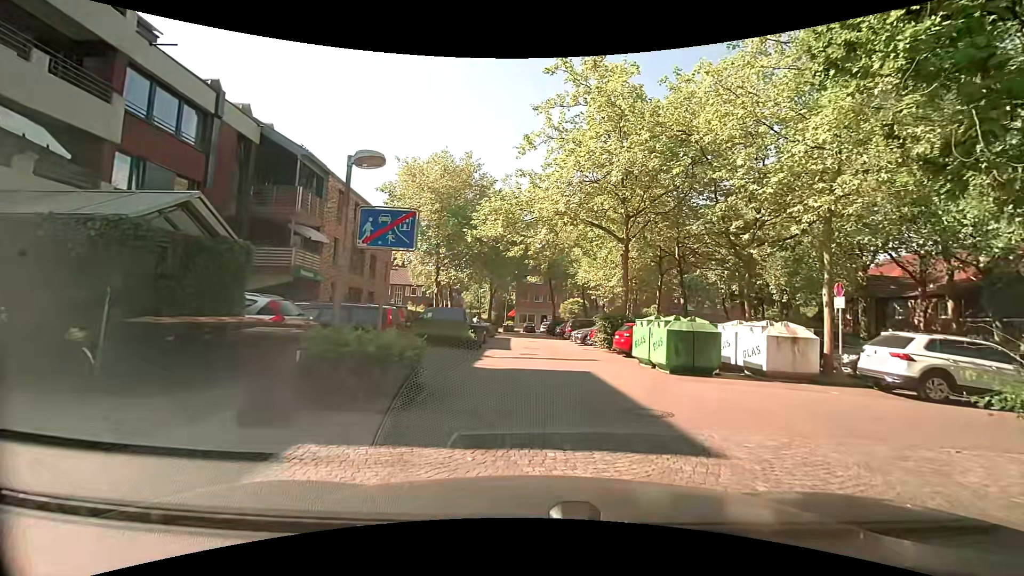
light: Day
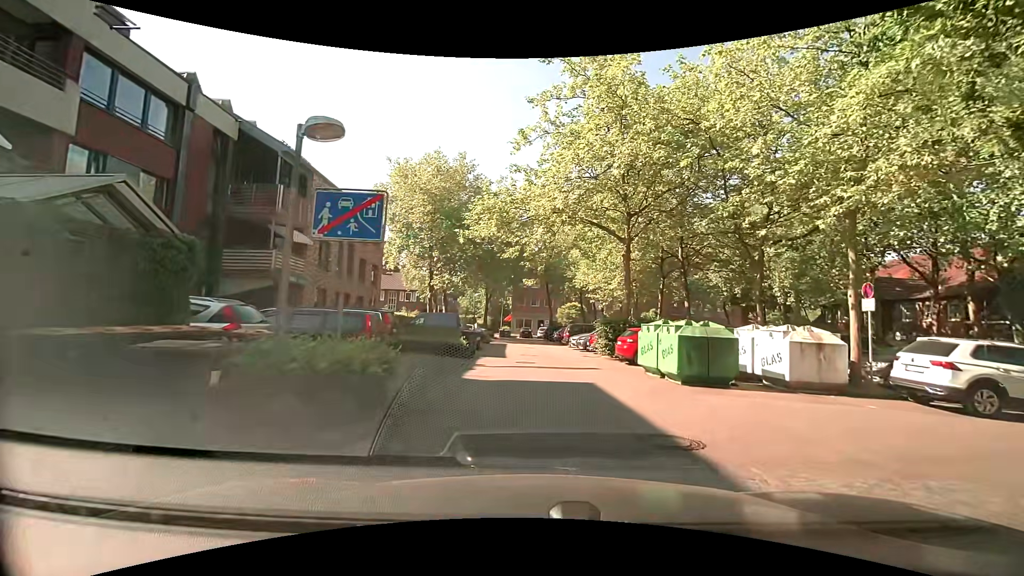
(0.0, +1.5) m; -2°
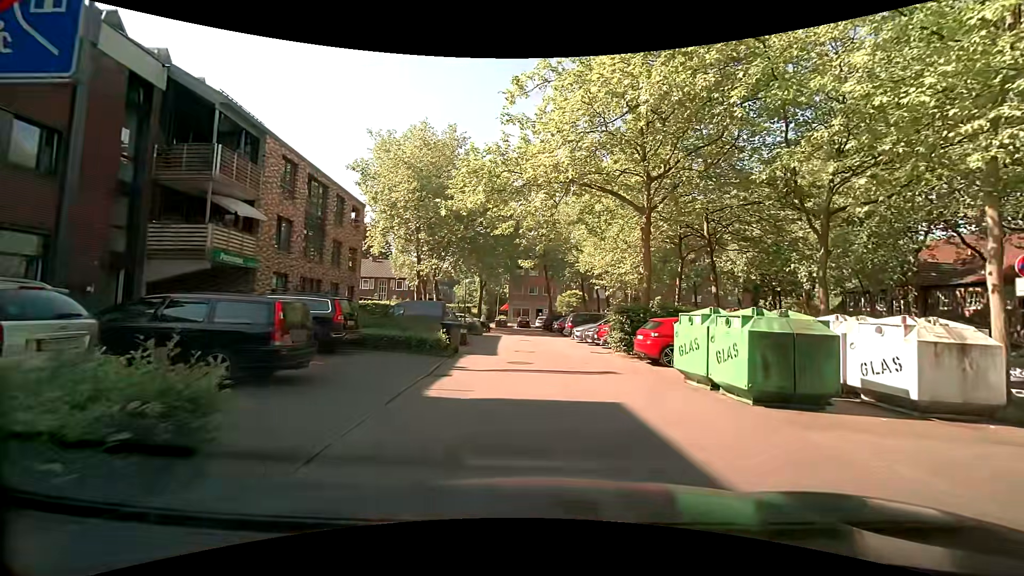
(-0.1, +4.2) m; -2°
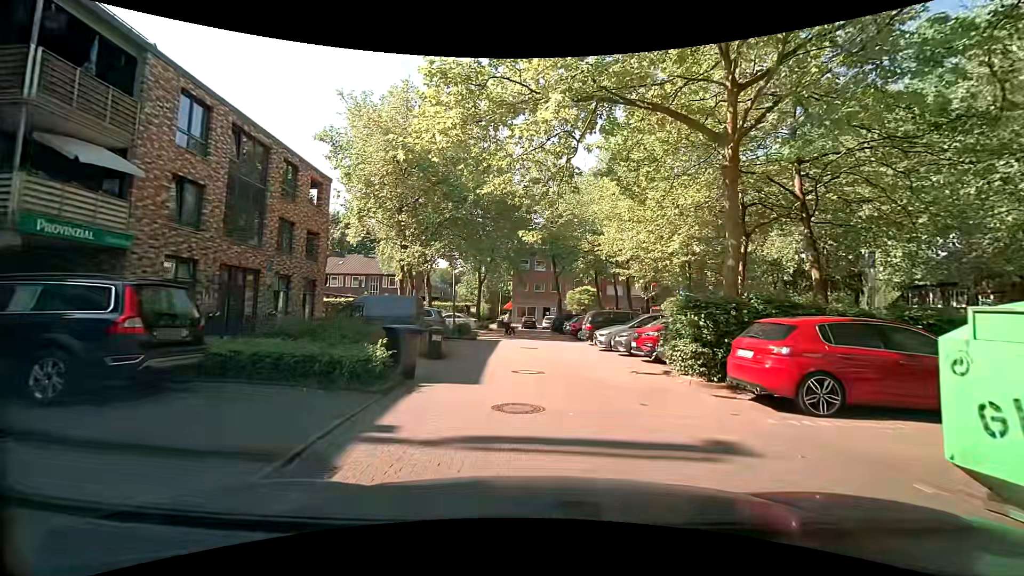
(+0.2, +7.4) m; 0°
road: service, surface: paving_stones
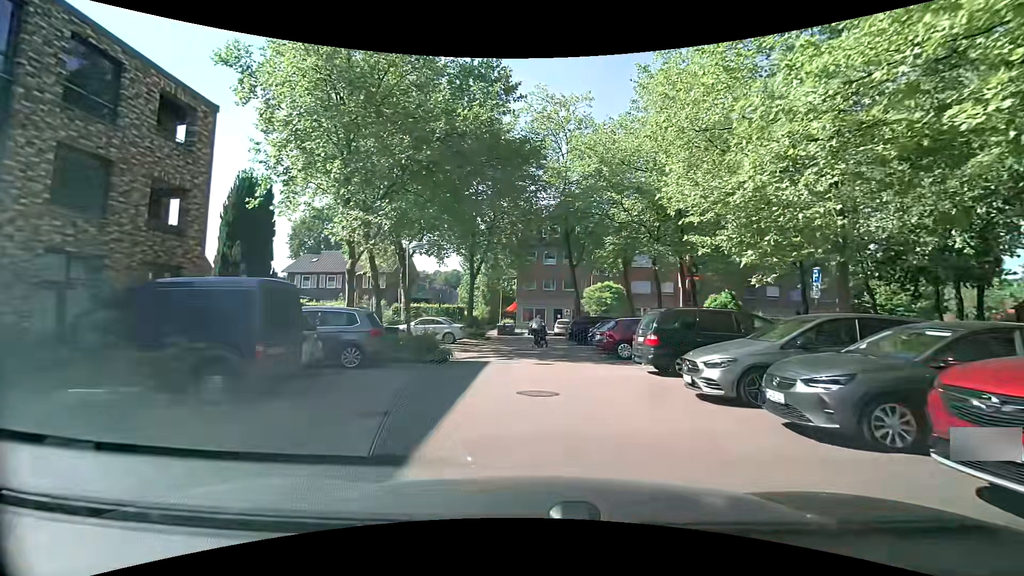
(+0.1, +11.6) m; -2°
